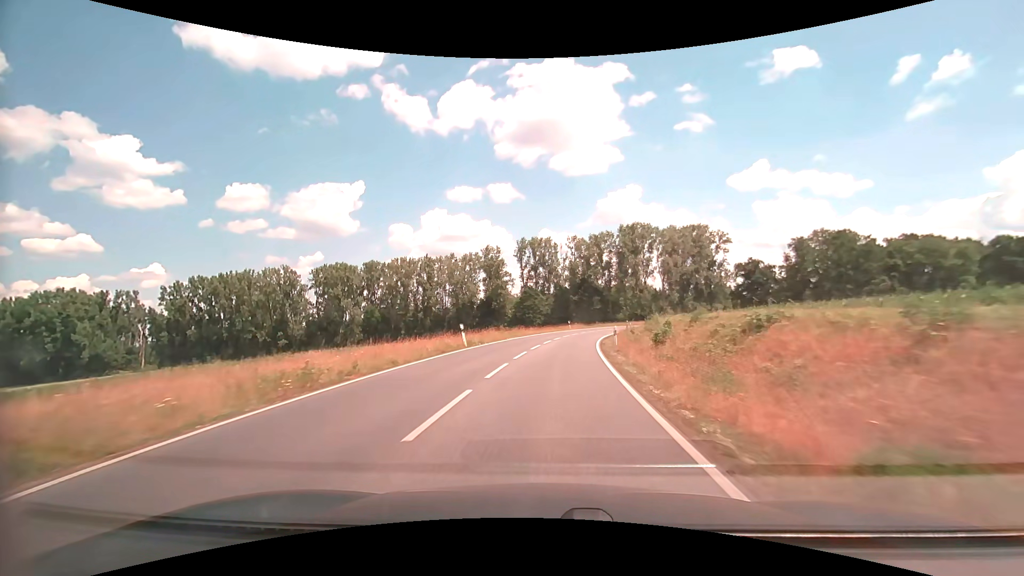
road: secondary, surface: asphalt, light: Day
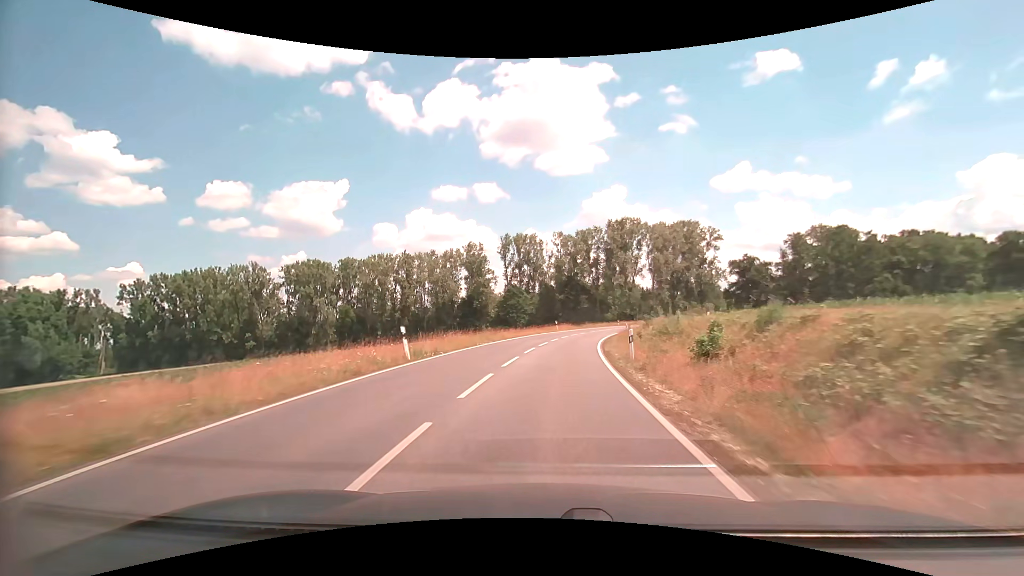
(+0.1, +8.9) m; +2°
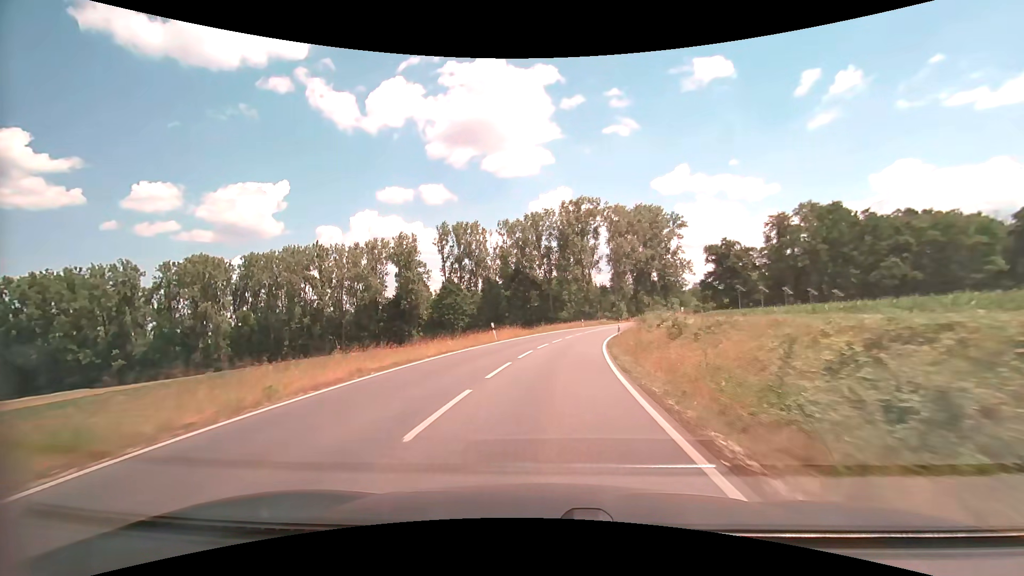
(+1.4, +26.7) m; +6°
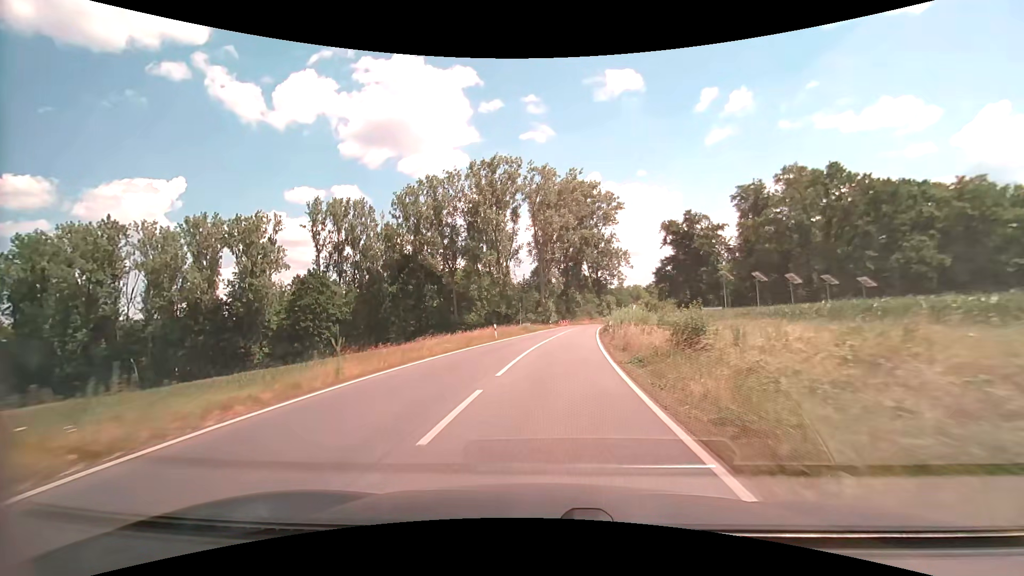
(+2.8, +35.5) m; +9°
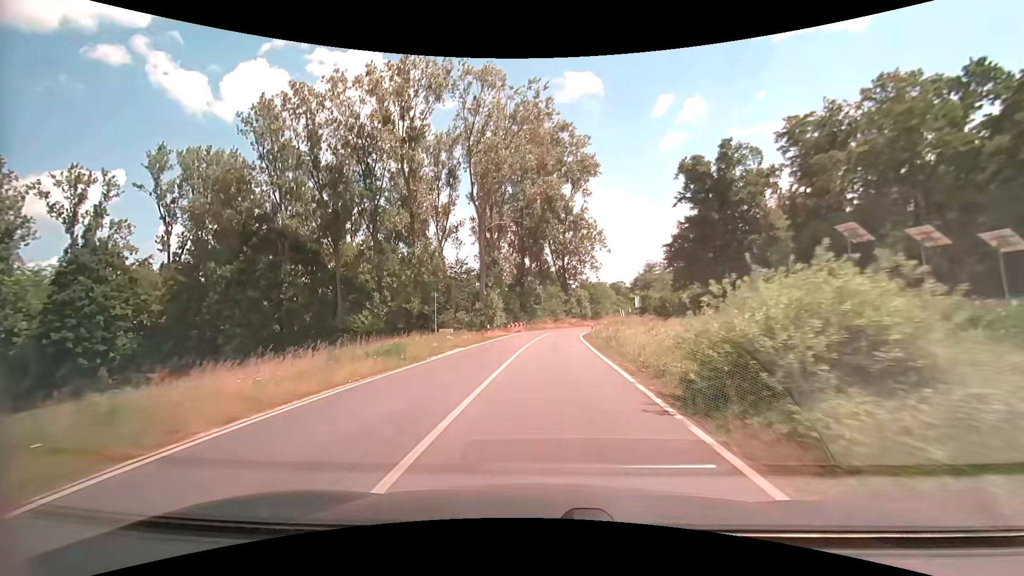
(+1.9, +35.5) m; +5°
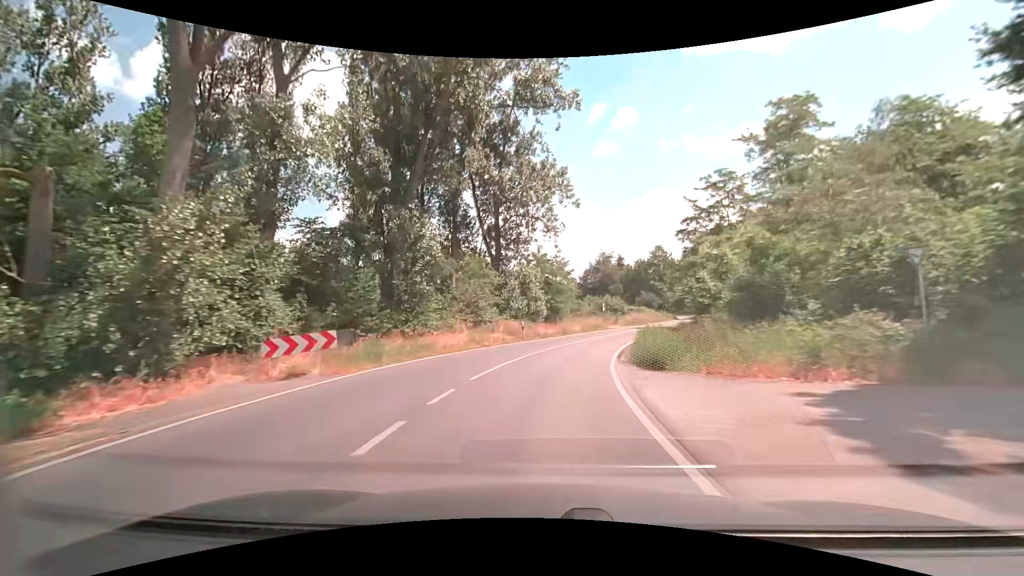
(+1.6, +44.2) m; +8°
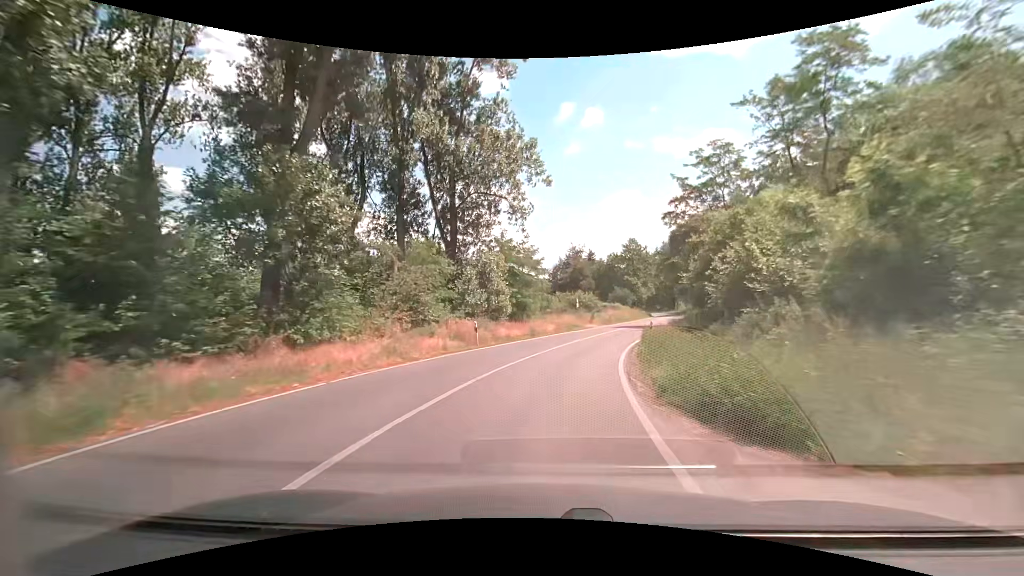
(+0.2, +8.8) m; +3°
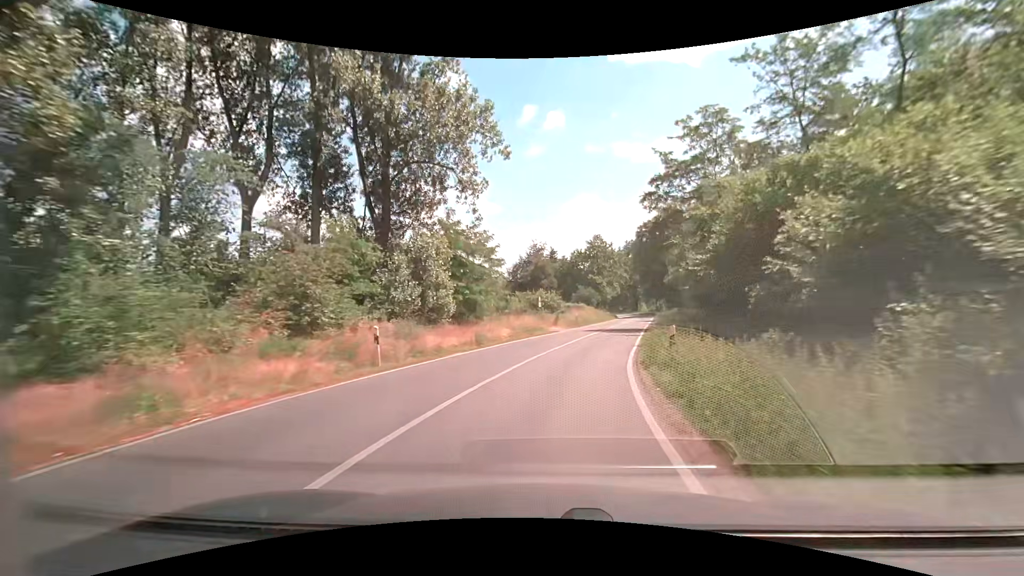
(+0.3, +8.8) m; +5°
(0, +10) (+2, +20) (+4, +30) (+6, +39) (+8, +49) (+10, +59) (+13, +69) (+15, +78) (+17, +88) (+19, +98) m
